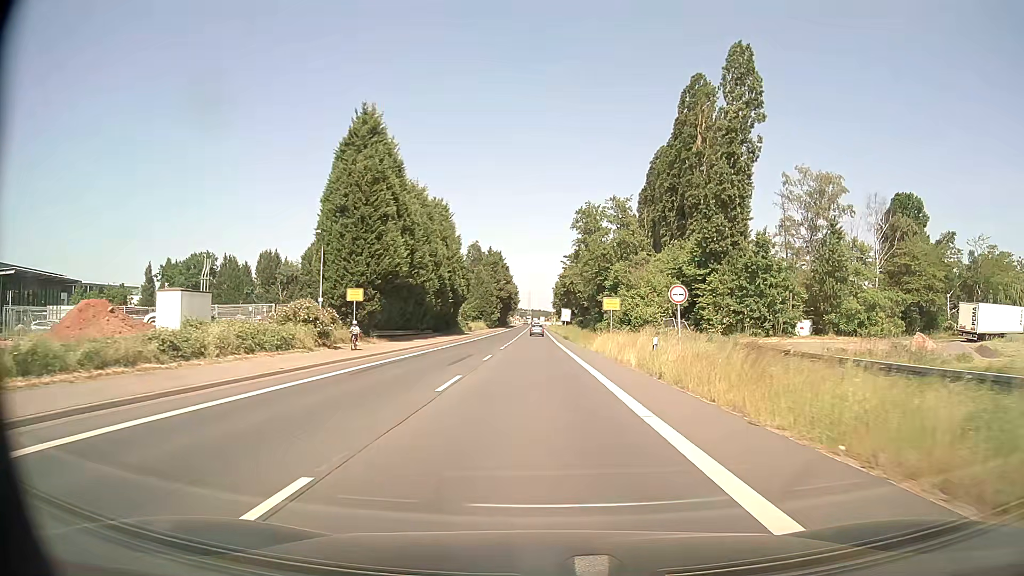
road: secondary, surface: asphalt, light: Day
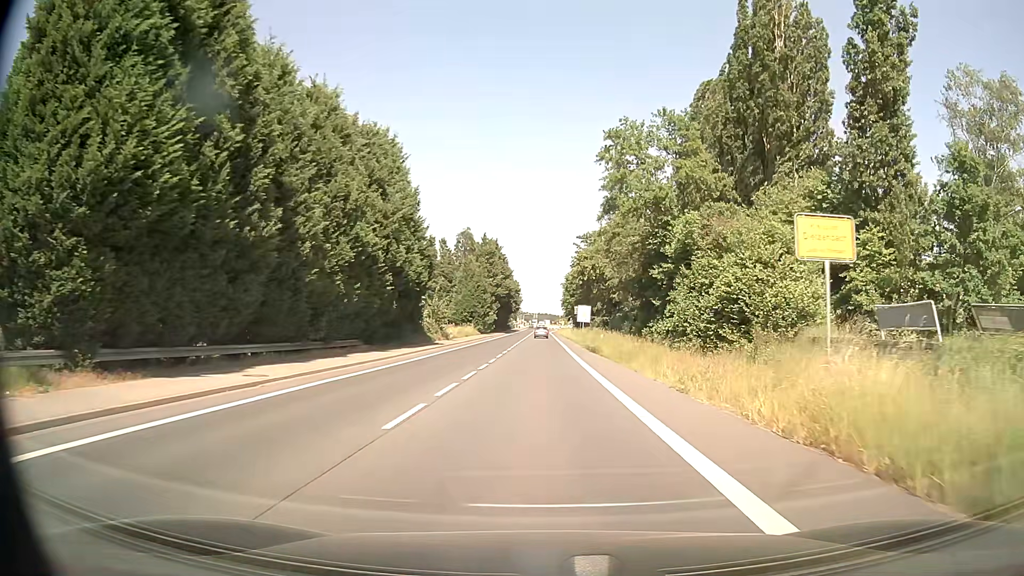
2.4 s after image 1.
(-0.1, +29.1) m; -1°
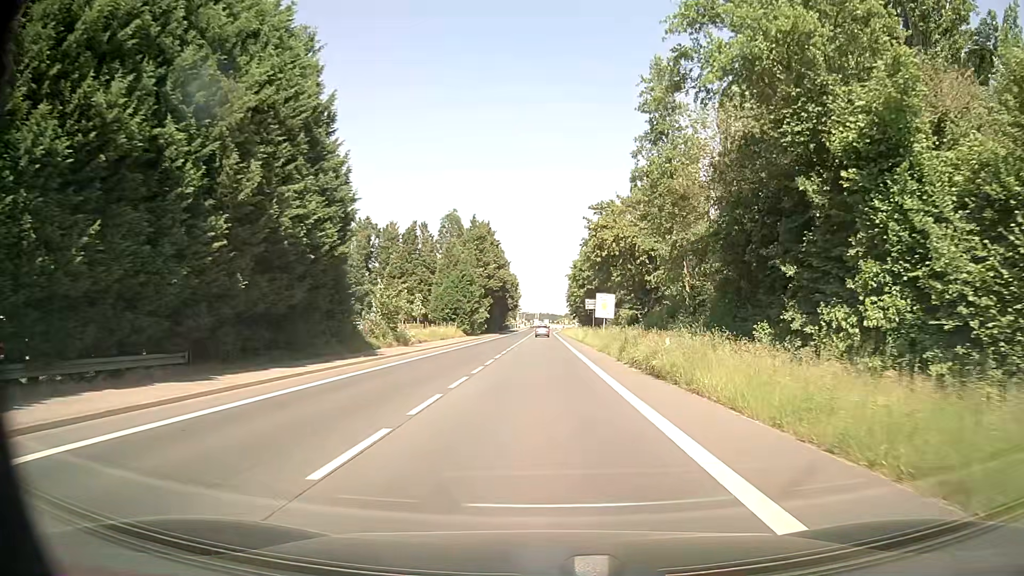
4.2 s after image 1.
(0.0, +21.3) m; 0°
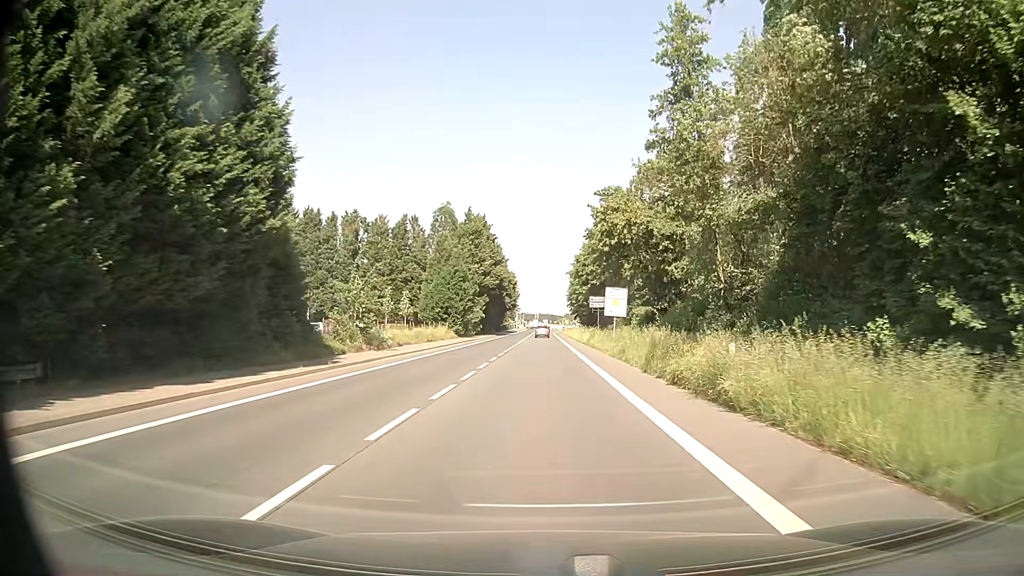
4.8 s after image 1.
(0.0, +7.1) m; 0°
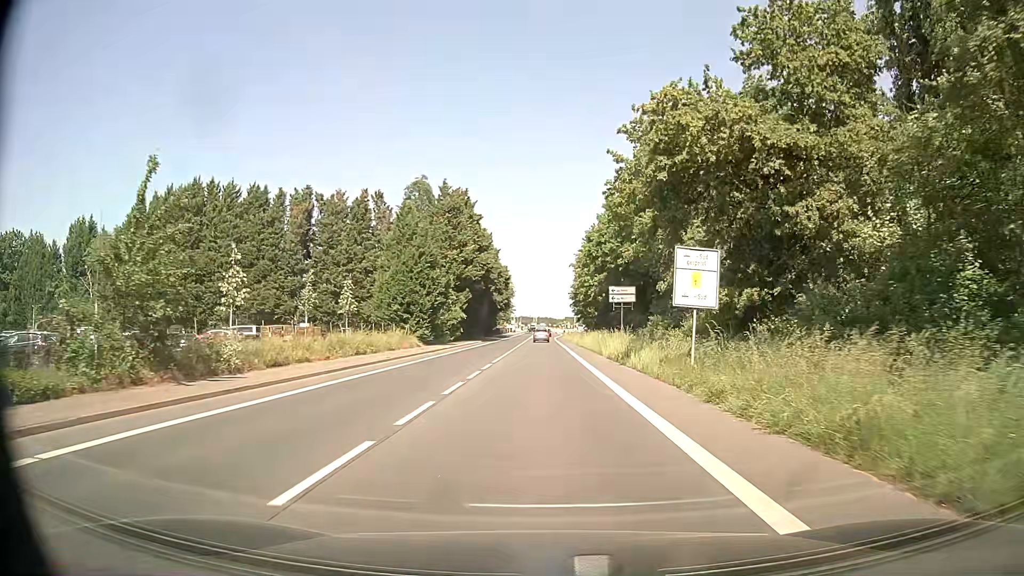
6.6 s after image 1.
(-0.1, +21.0) m; -1°
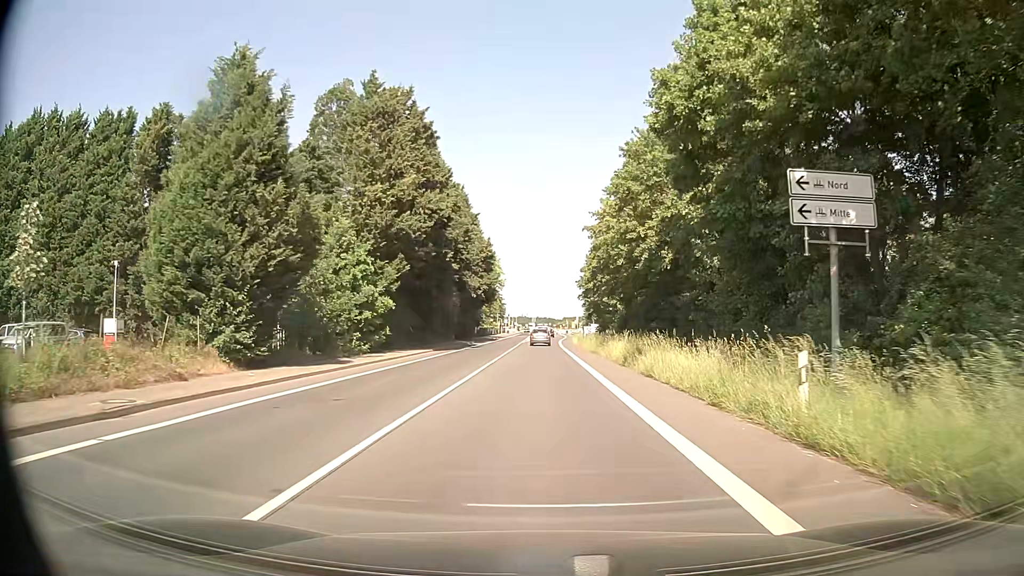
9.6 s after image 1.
(+0.5, +34.3) m; +1°
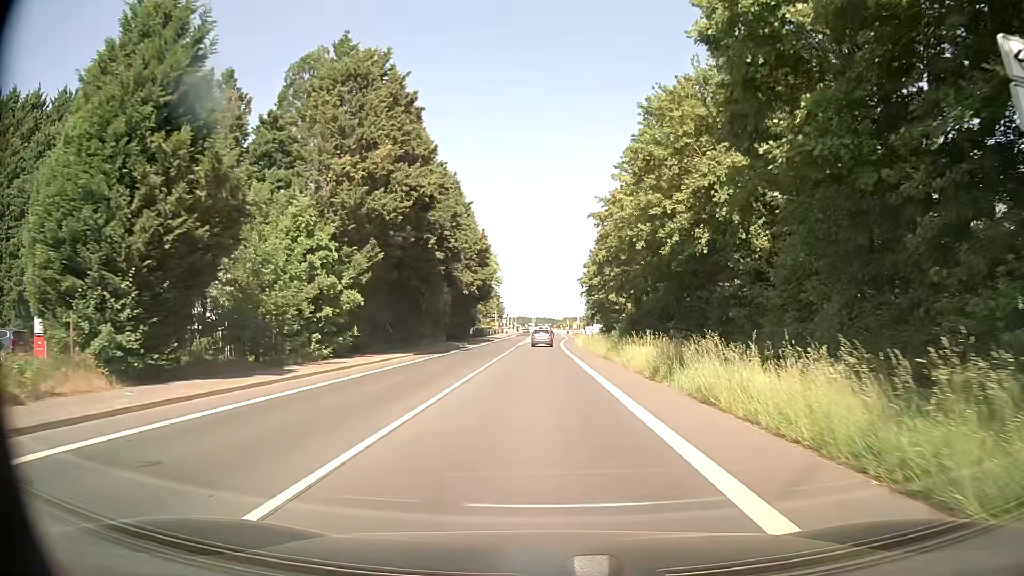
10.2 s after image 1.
(0.0, +6.8) m; 0°
